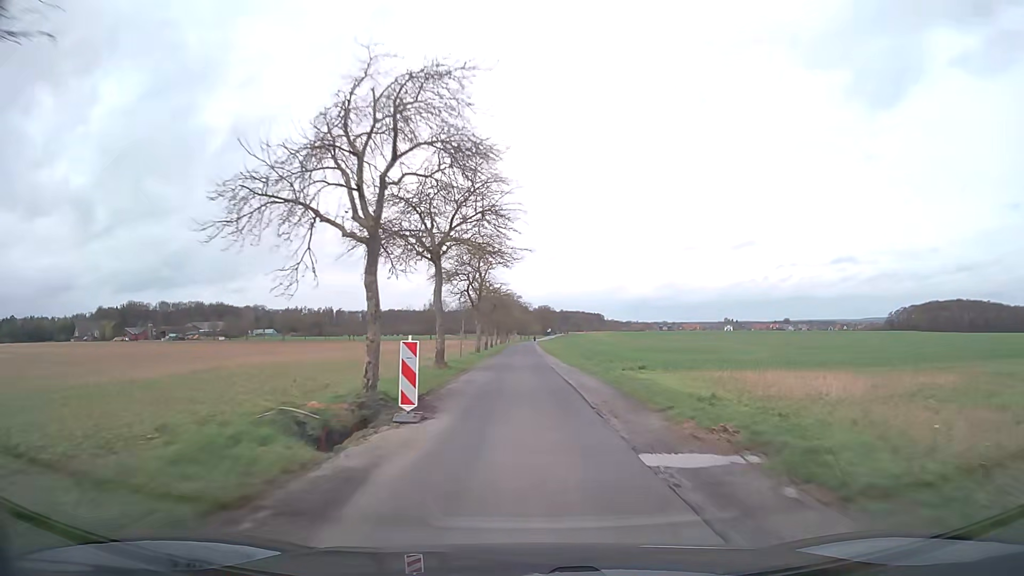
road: unclassified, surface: asphalt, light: Day
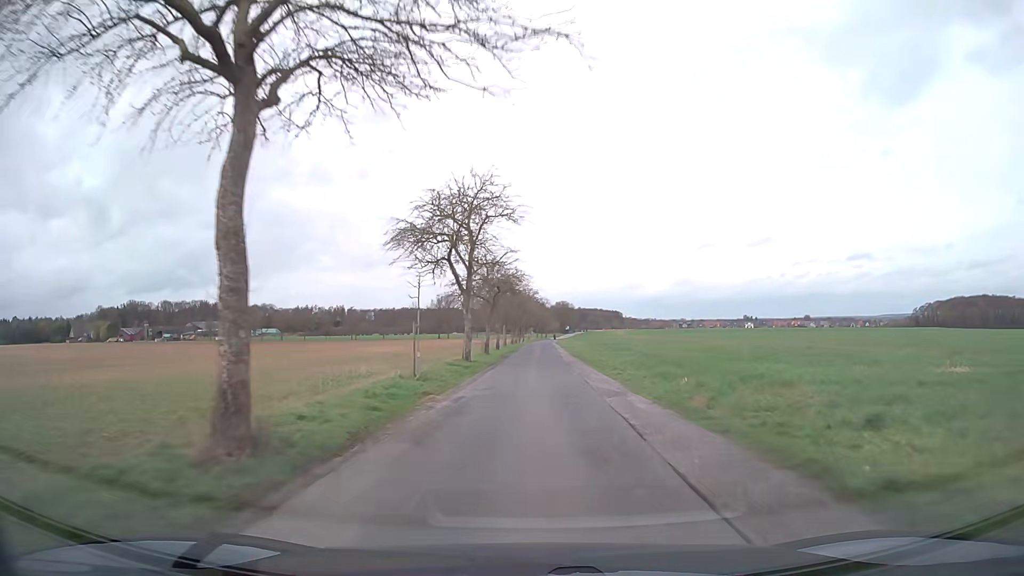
(-0.3, +21.3) m; -2°
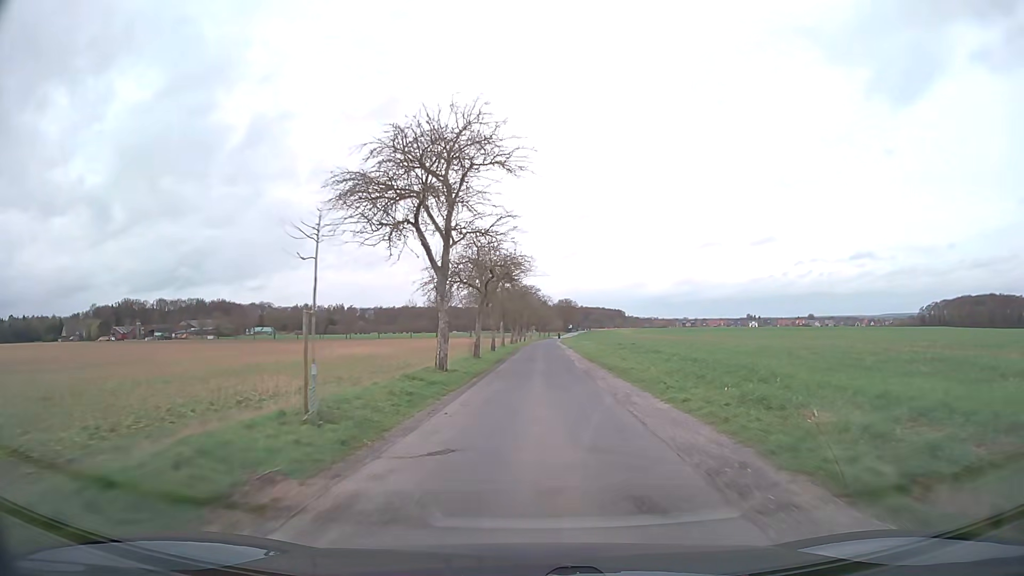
(0.0, +10.1) m; 0°
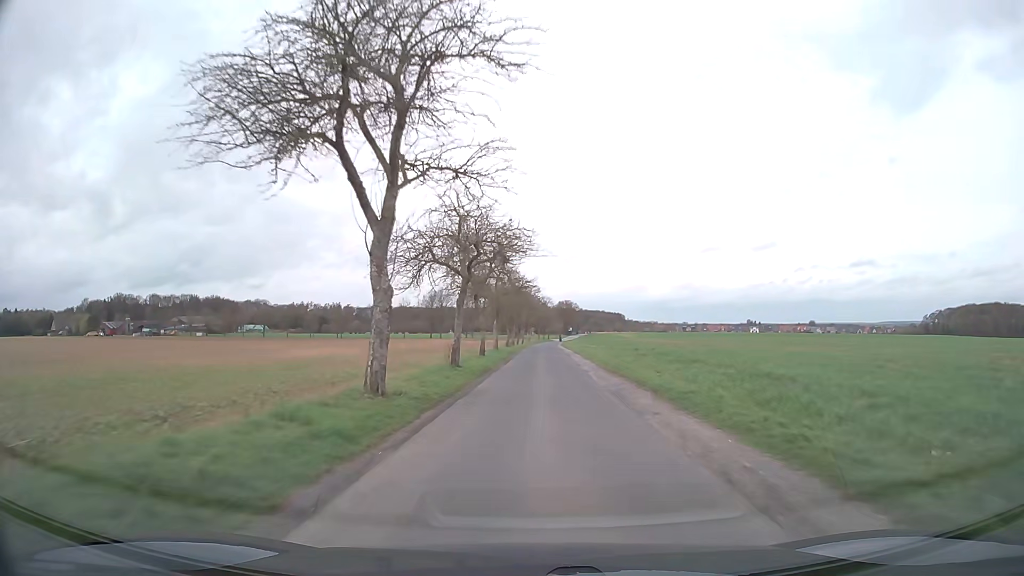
(0.0, +9.8) m; 0°
